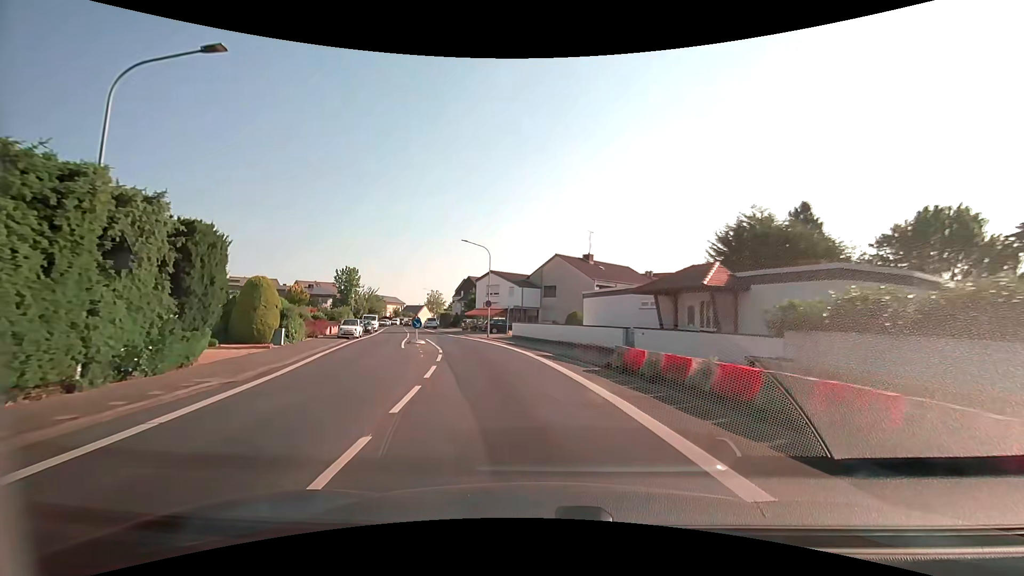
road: secondary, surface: asphalt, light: Day
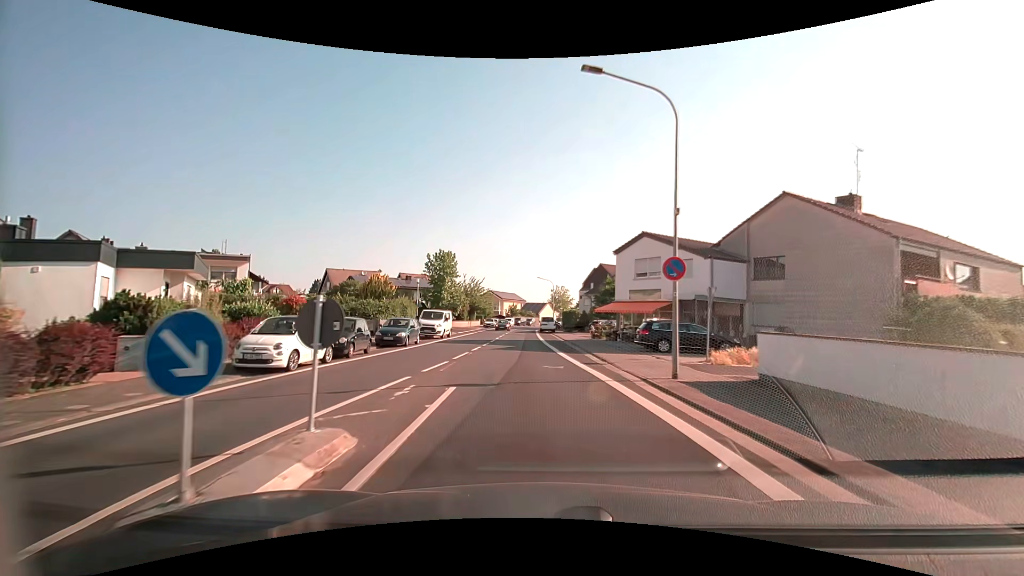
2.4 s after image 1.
(-3.8, +27.0) m; -15°
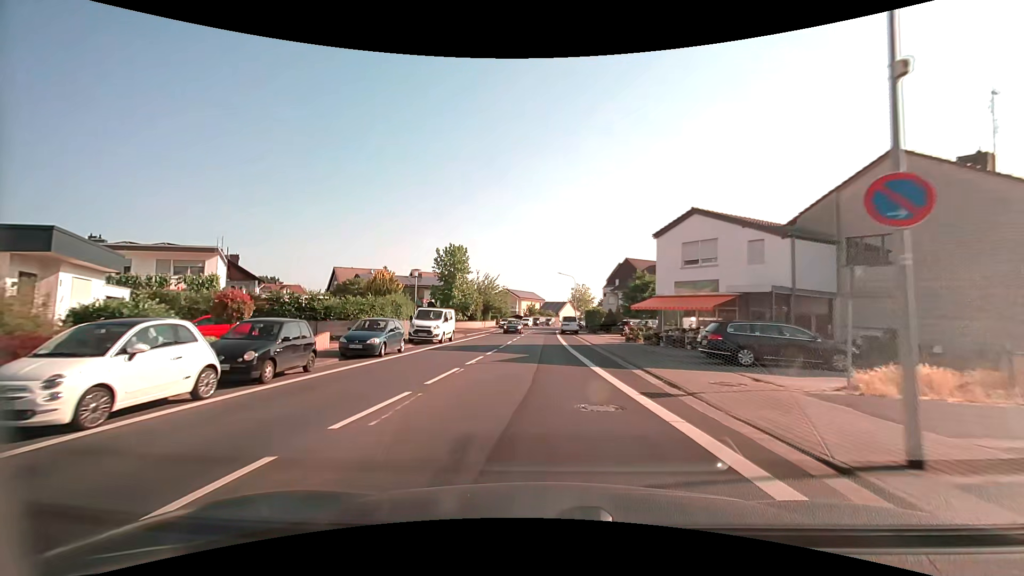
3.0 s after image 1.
(-0.1, +6.9) m; -2°
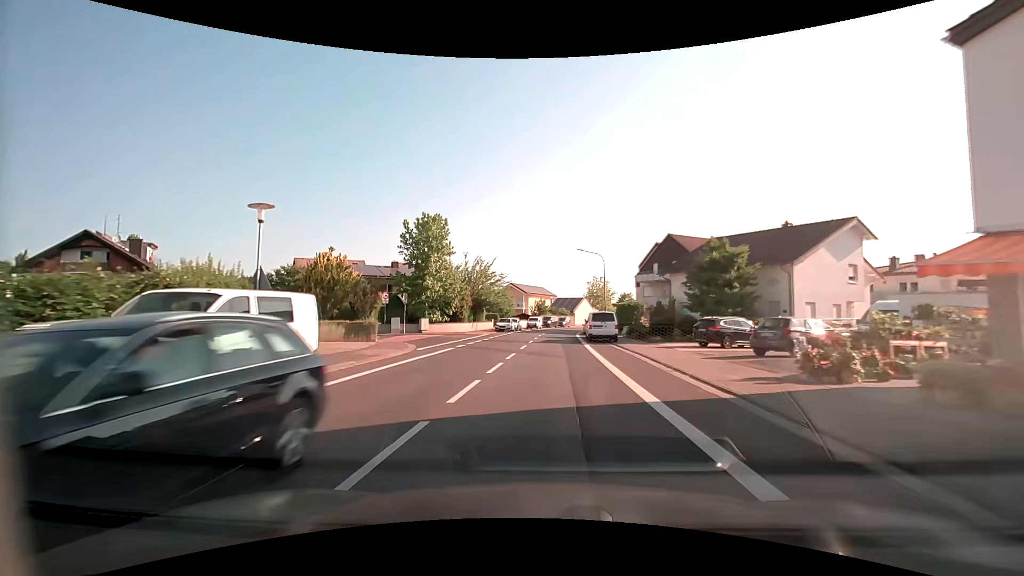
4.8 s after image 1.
(-0.3, +21.0) m; -1°
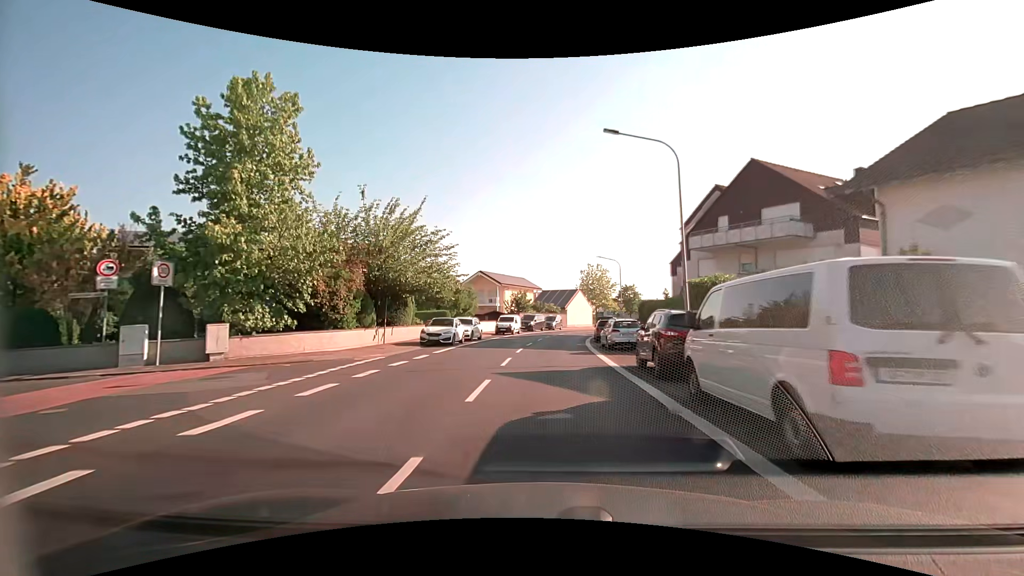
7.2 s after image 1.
(+0.3, +27.9) m; +2°
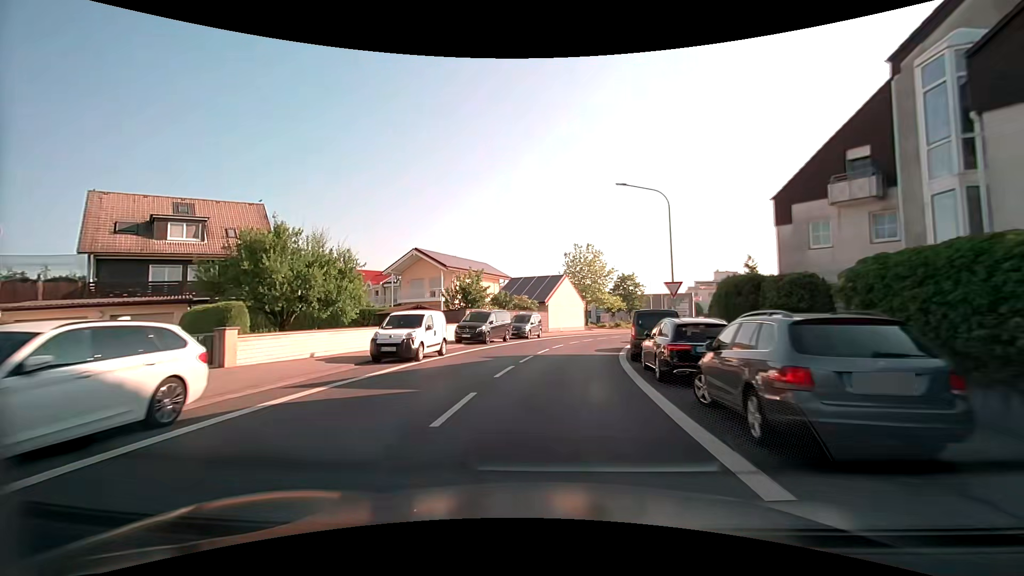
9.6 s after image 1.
(+0.7, +27.2) m; +3°
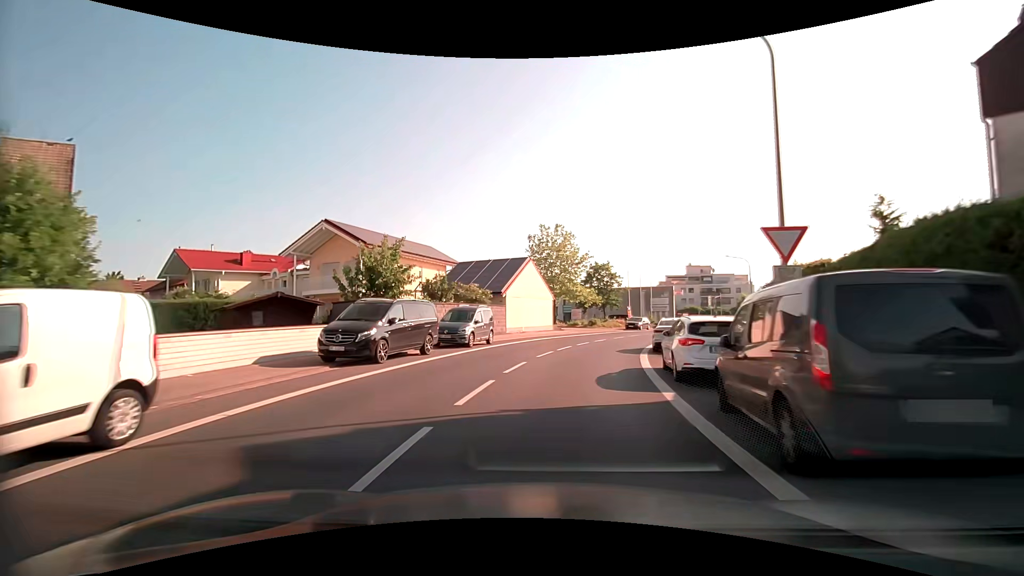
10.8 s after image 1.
(+0.4, +13.4) m; +4°
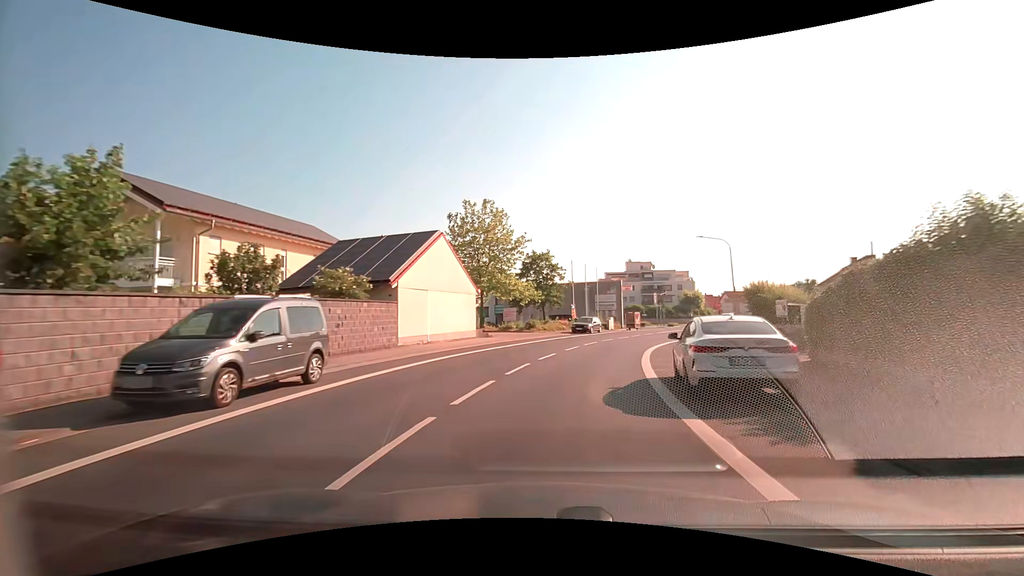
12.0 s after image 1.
(+0.8, +13.2) m; +7°
(+1, +10) (+2, +20) (+5, +29) (+9, +39) (+14, +47) (+19, +56) (+24, +65) (+29, +73) (+34, +82) (+39, +90) m
